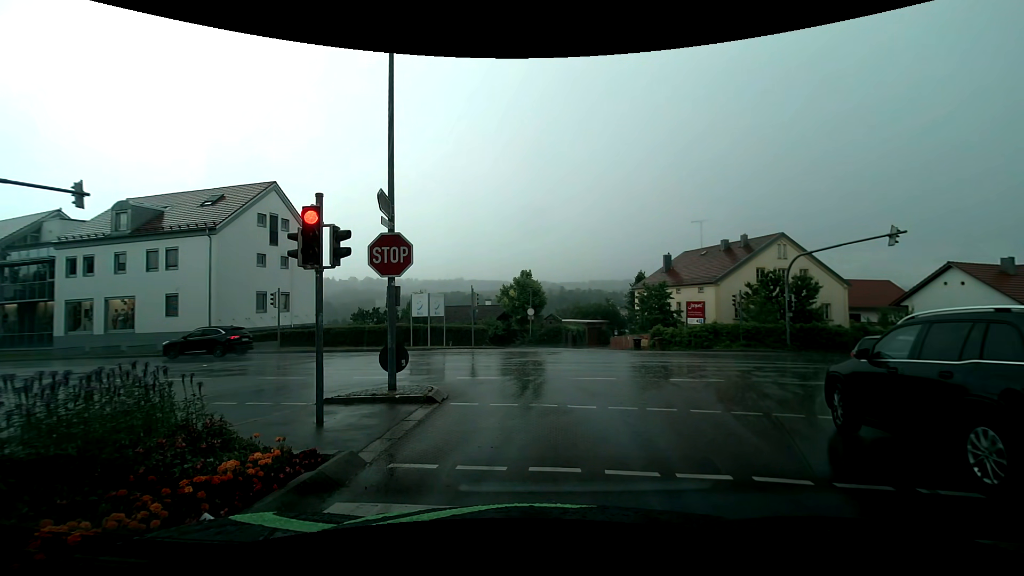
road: residential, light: Day
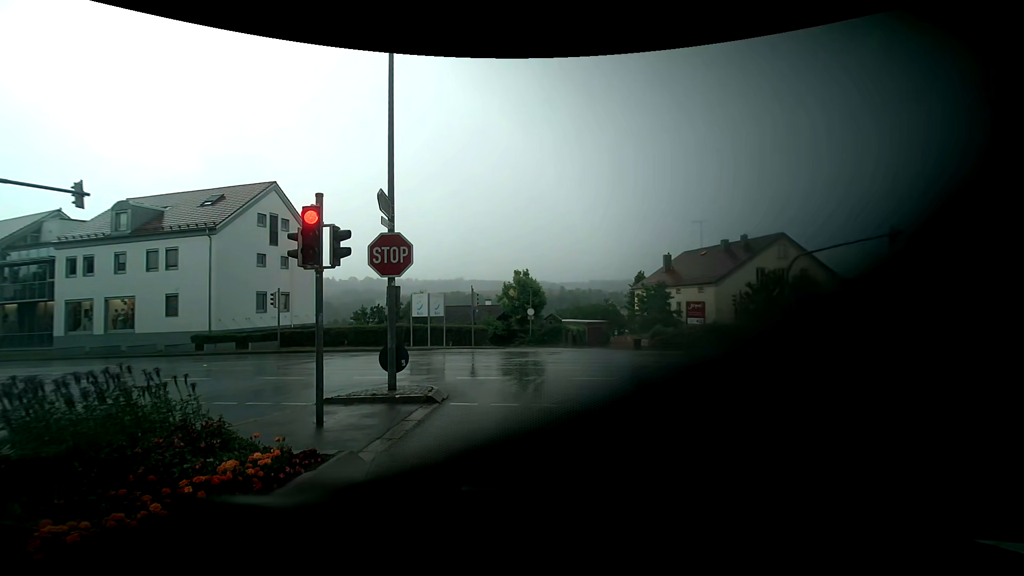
(0.0, 0.0) m; 0°
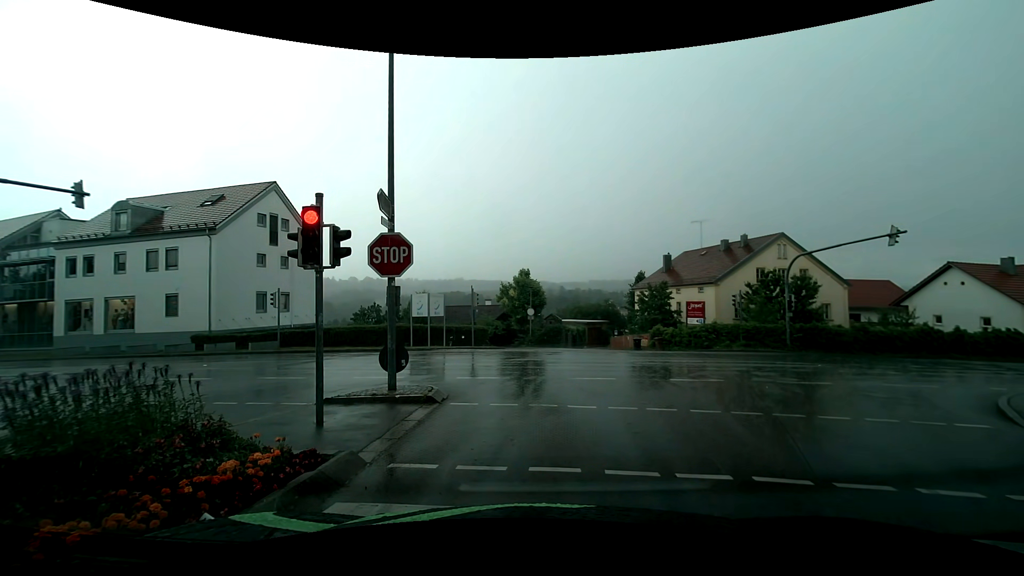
(0.0, 0.0) m; 0°
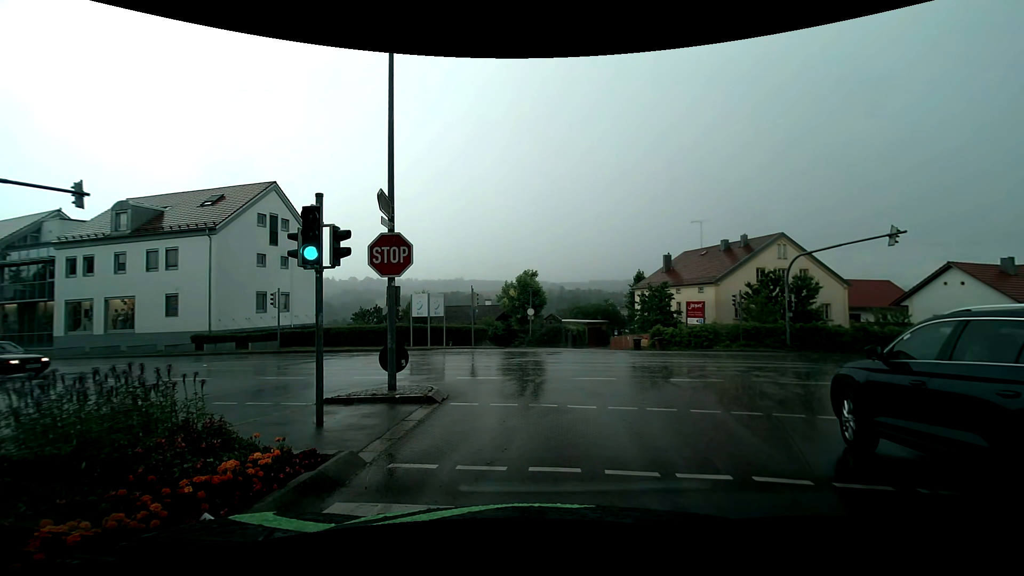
(0.0, 0.0) m; 0°
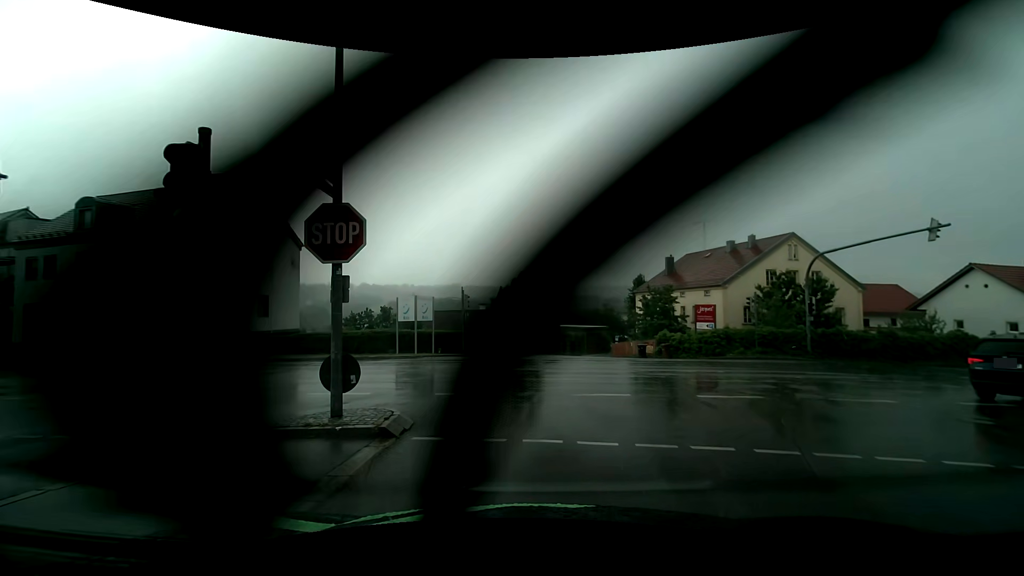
(0.0, +2.7) m; 0°
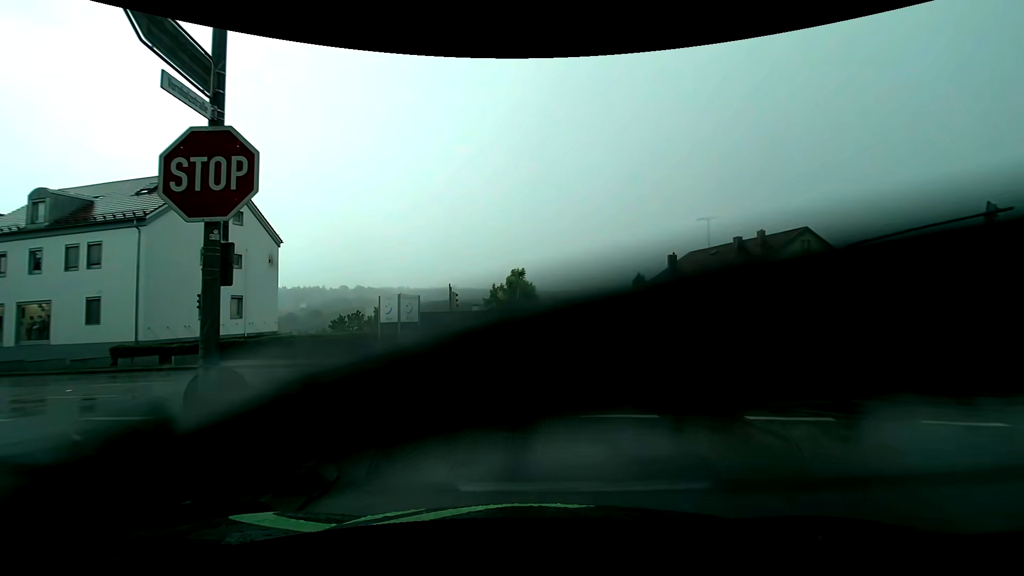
(0.0, +2.9) m; +1°
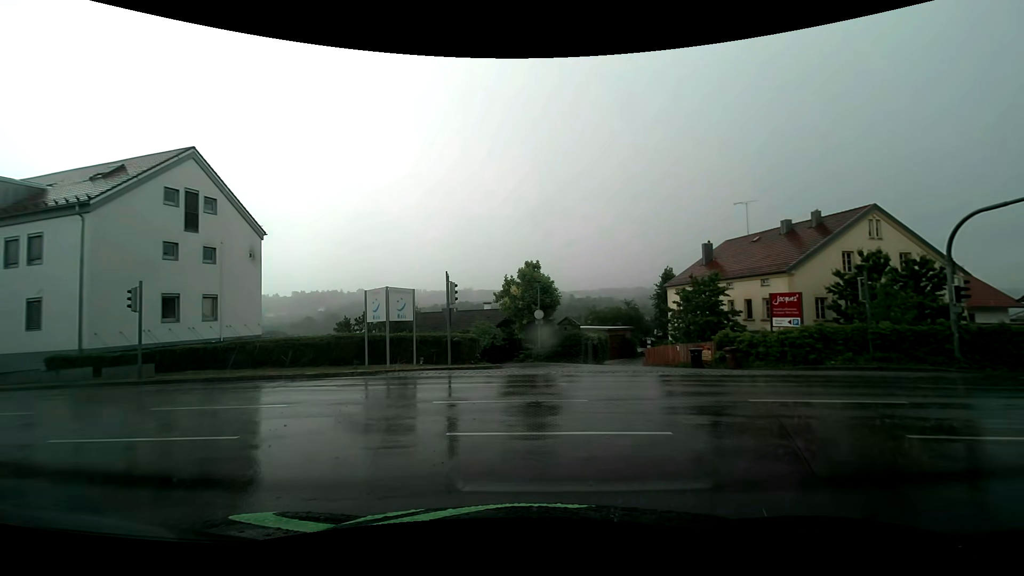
(0.0, +5.3) m; -1°
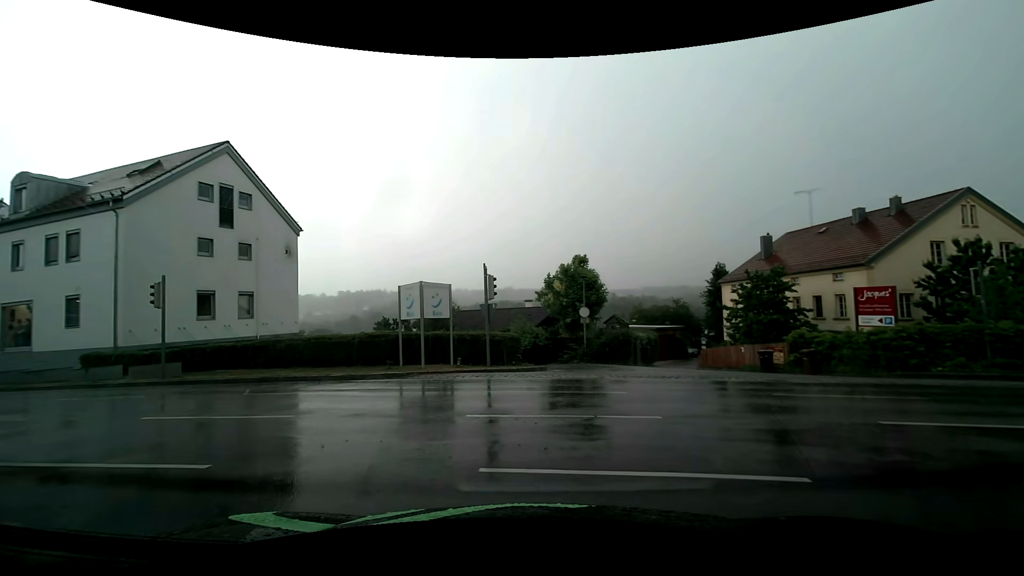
(-0.1, +2.0) m; -5°
(-3, +9) (-12, +13) (-22, +16) (-31, +19) (-41, +22) (-50, +26) (-59, +30) (-68, +35) (-77, +40) (-86, +44) m
